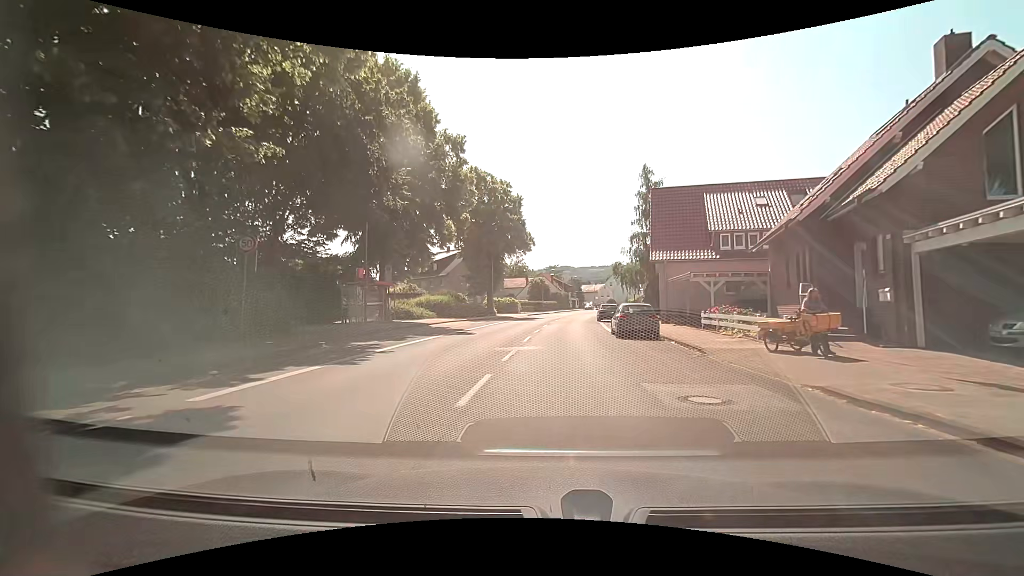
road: tertiary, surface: asphalt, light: Day
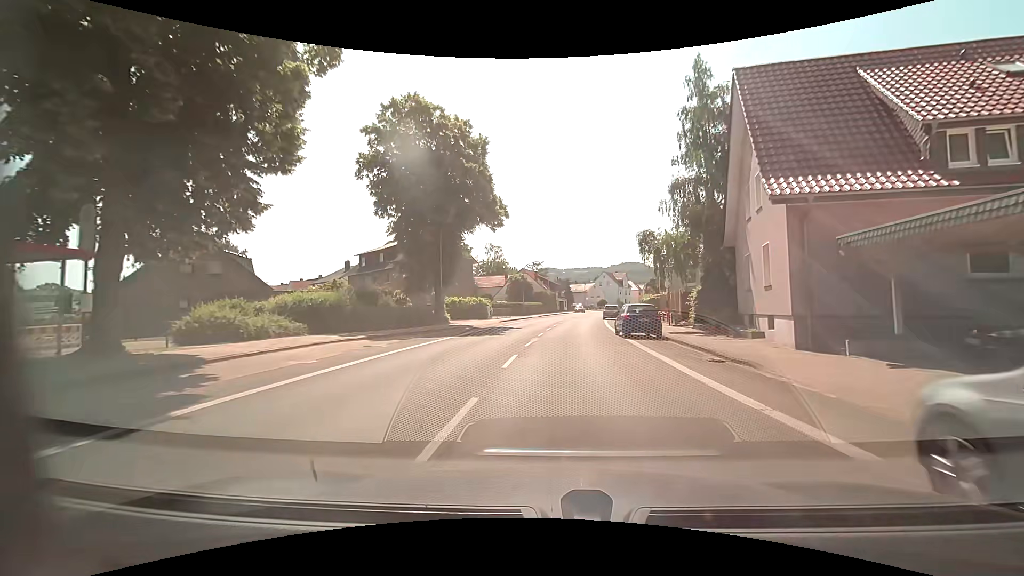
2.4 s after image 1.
(+0.5, +20.7) m; +2°
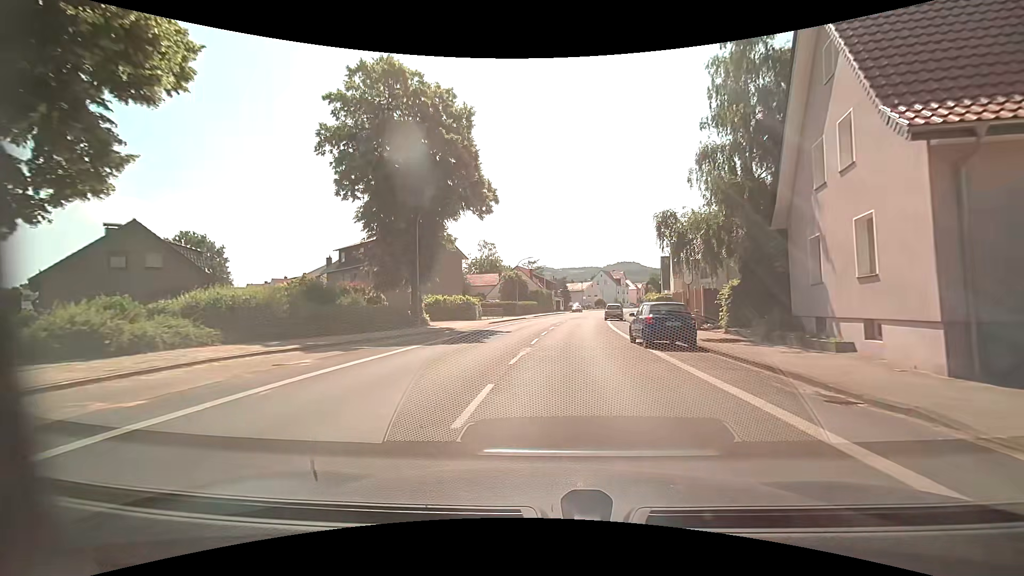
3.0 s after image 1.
(0.0, +5.5) m; 0°
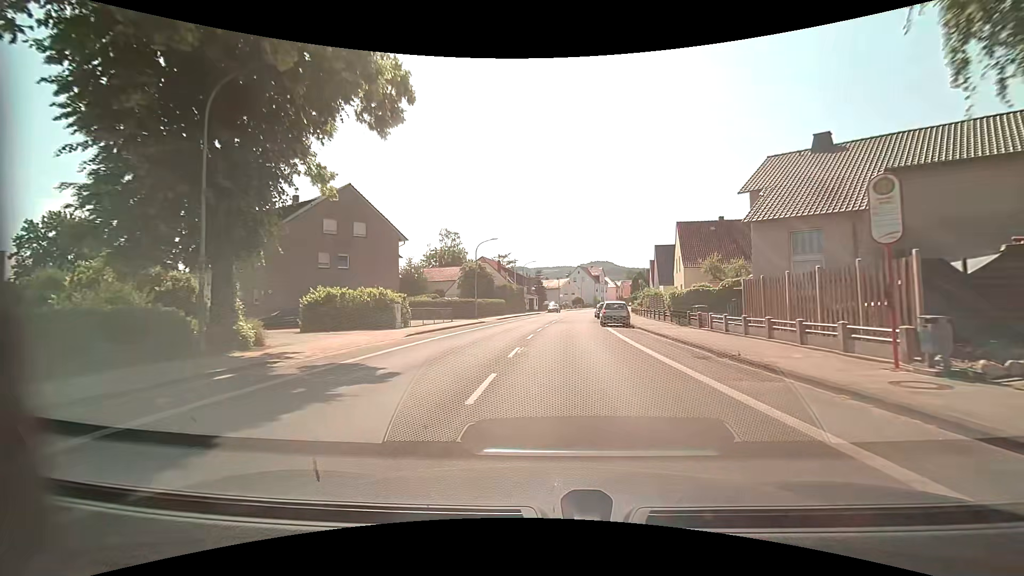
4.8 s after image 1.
(+0.4, +17.4) m; +3°
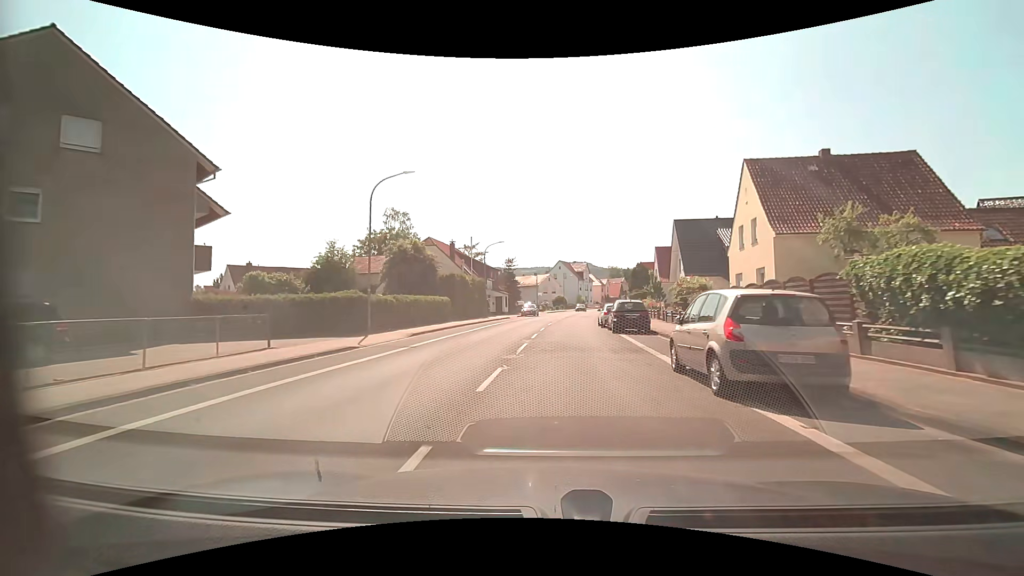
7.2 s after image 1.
(+0.6, +24.3) m; +3°
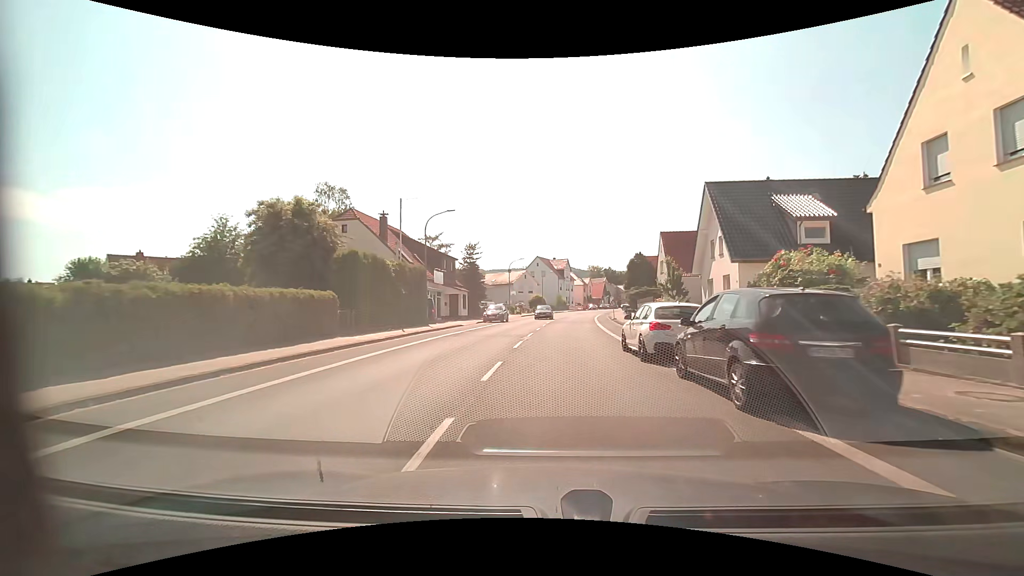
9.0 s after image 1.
(+0.3, +17.8) m; +2°
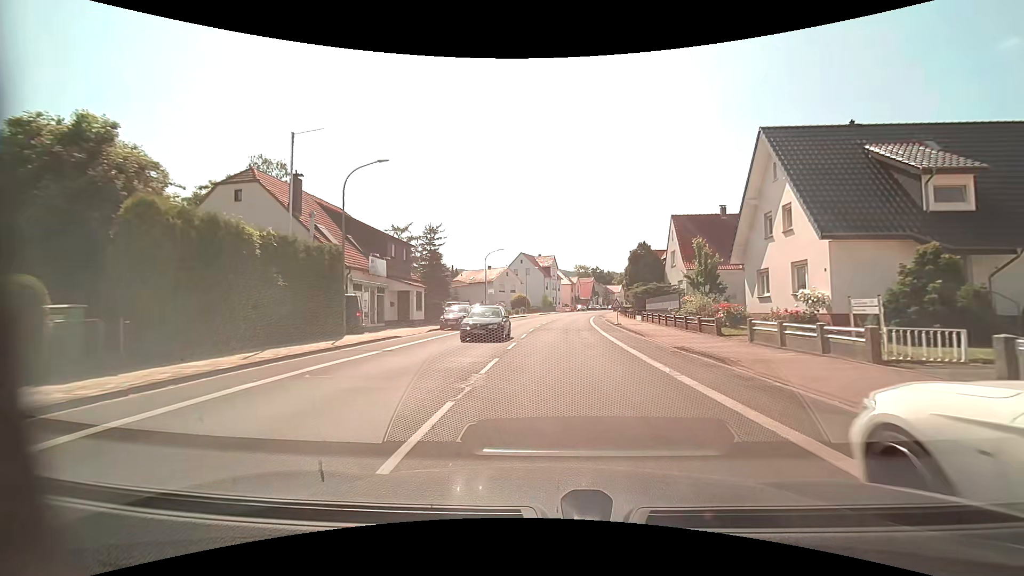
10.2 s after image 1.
(+0.2, +12.1) m; +1°
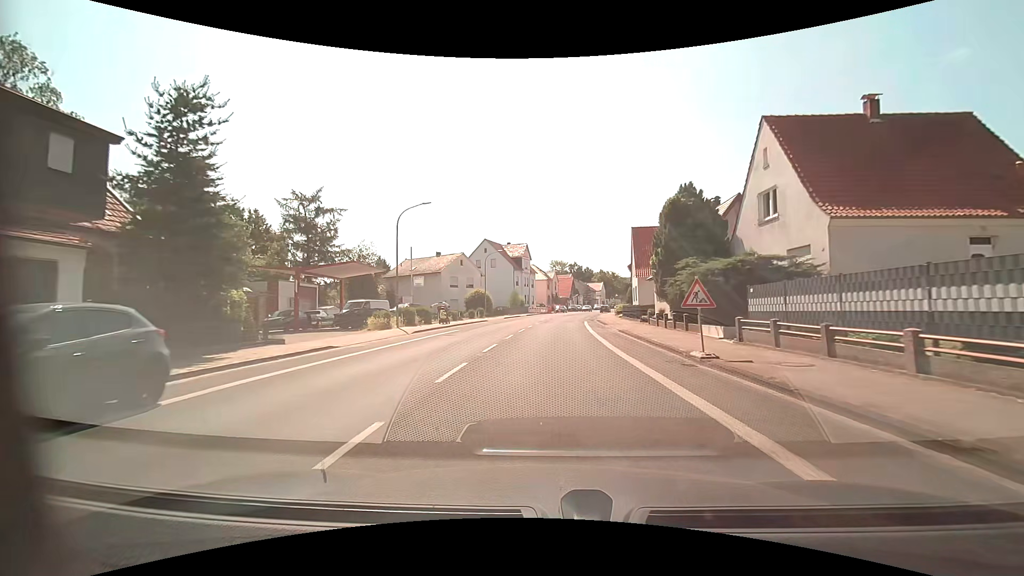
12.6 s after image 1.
(+0.8, +25.4) m; +3°
(0, +10) (0, +20) (0, +30) (+1, +40) (+1, +50) (+2, +60) (+3, +70) (+4, +80) (+6, +90) (+8, +99) m
